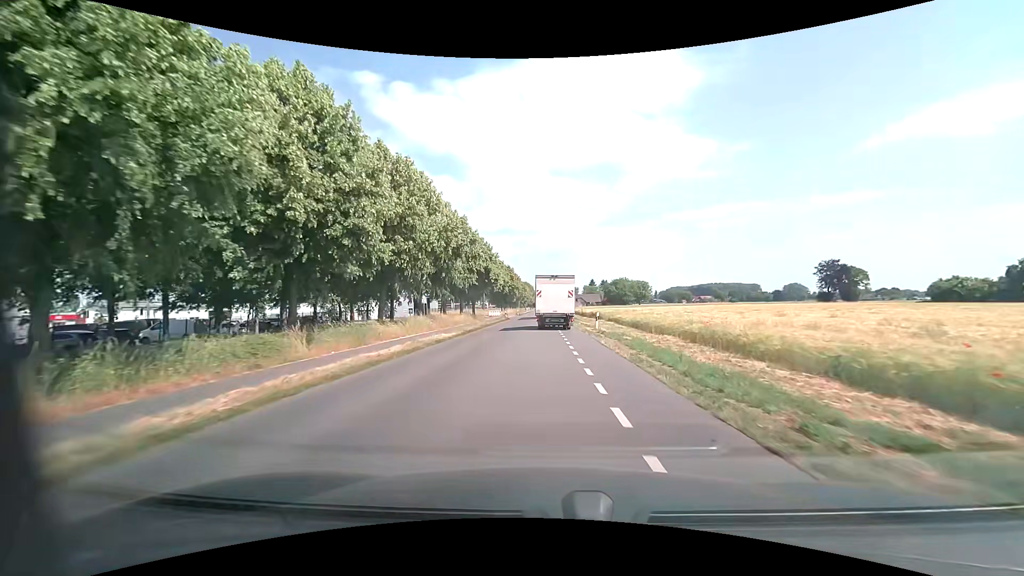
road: unclassified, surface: asphalt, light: Day
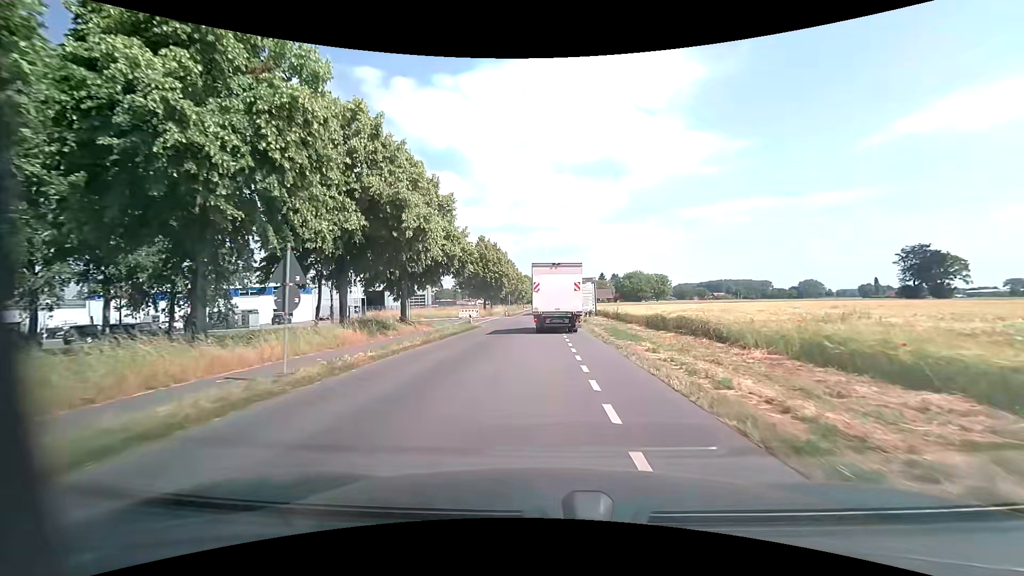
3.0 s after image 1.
(-0.1, +35.4) m; 0°
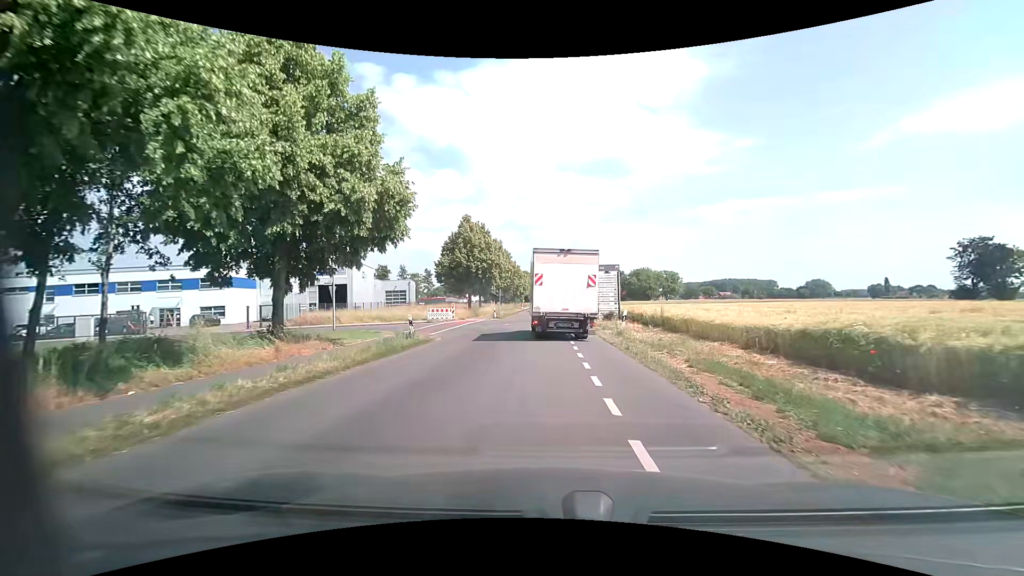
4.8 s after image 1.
(-0.1, +16.1) m; 0°
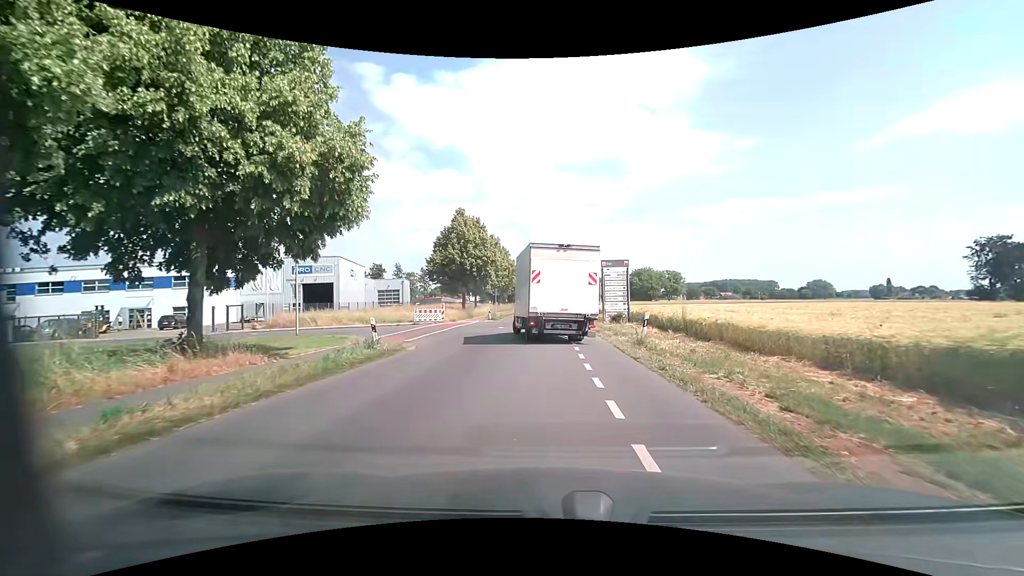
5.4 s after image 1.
(0.0, +4.2) m; +1°
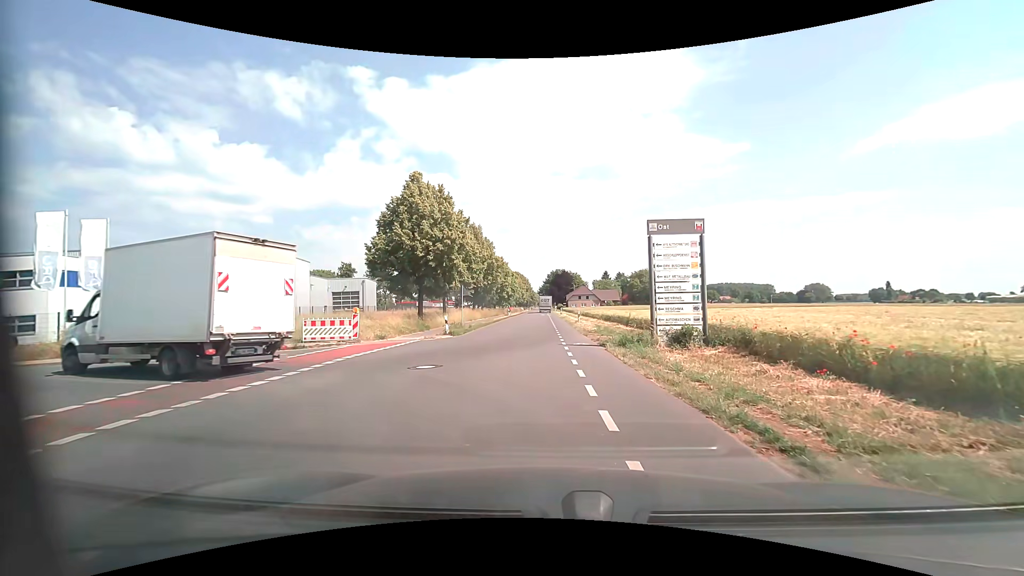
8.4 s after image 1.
(0.0, +16.9) m; 0°
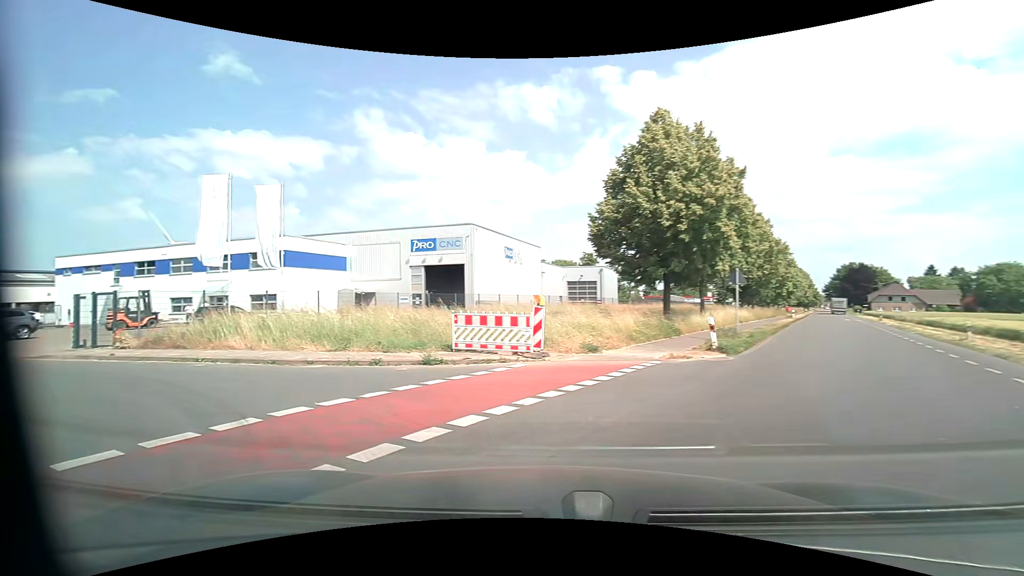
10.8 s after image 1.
(-1.8, +11.3) m; -29°
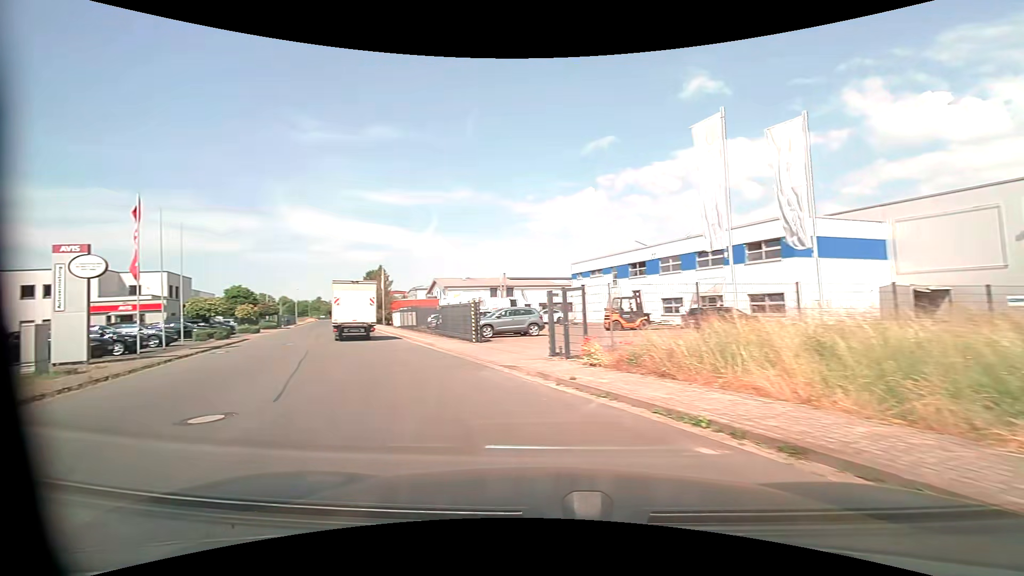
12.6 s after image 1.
(-3.9, +8.3) m; -51°
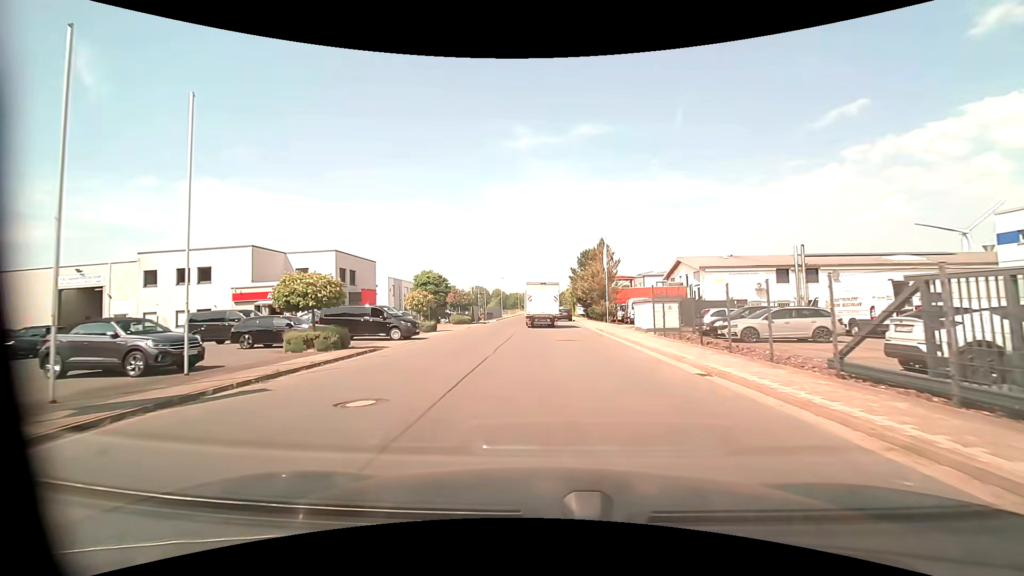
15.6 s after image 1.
(-7.4, +20.8) m; -23°
(0, +10) (0, +20) (0, +30) (0, +40) (-1, +50) (-1, +60) (-2, +70) (-2, +80) (-2, +90) (-2, +100) m
